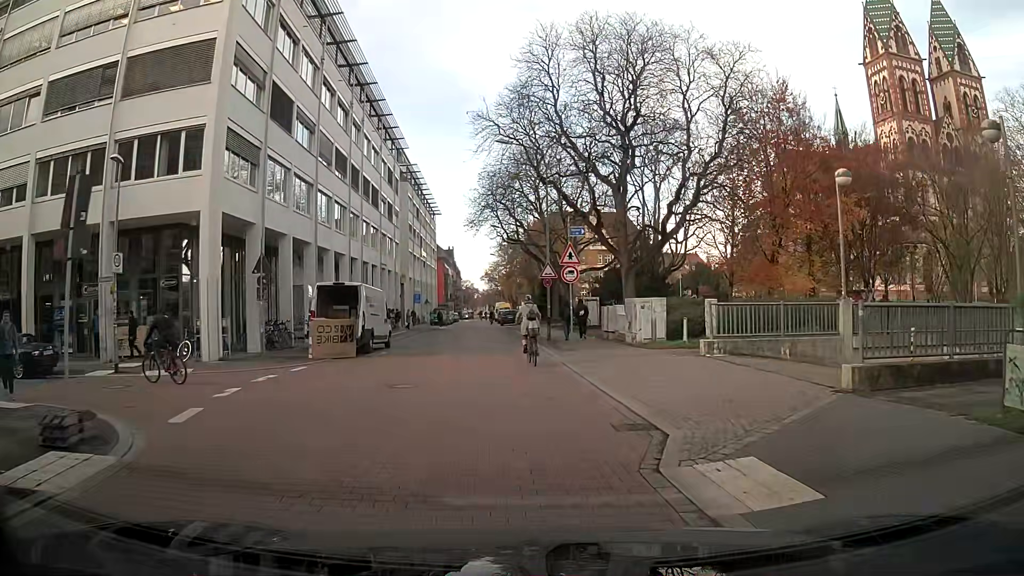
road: residential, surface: asphalt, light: Day
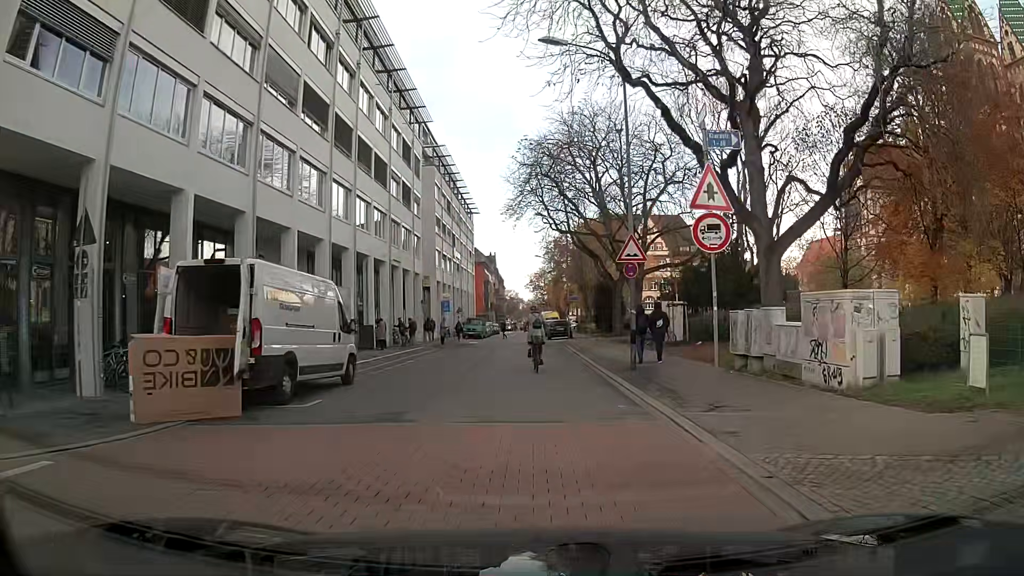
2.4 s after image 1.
(-0.6, +13.1) m; -4°
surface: paving_stones
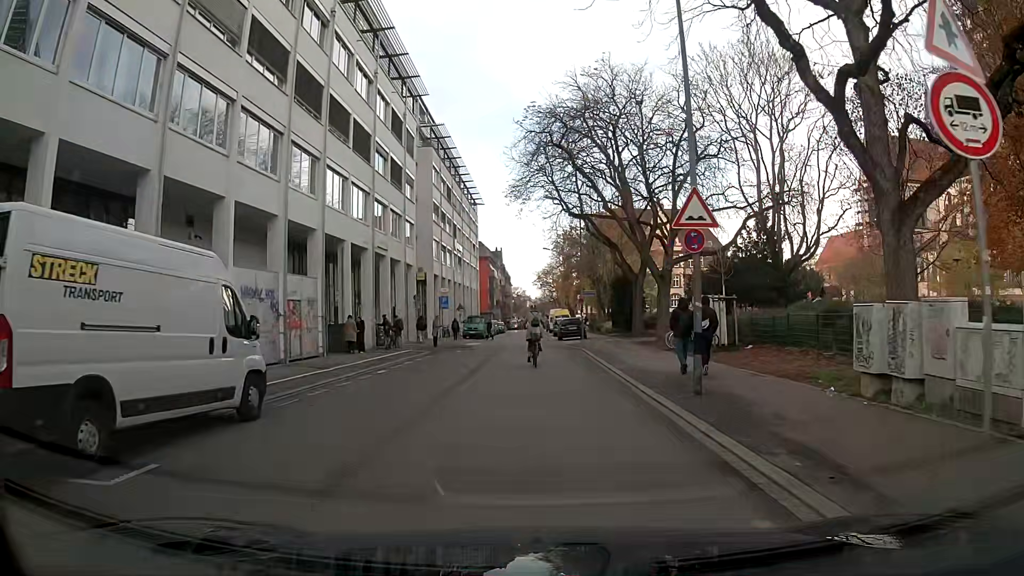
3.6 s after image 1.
(-0.1, +6.4) m; -1°
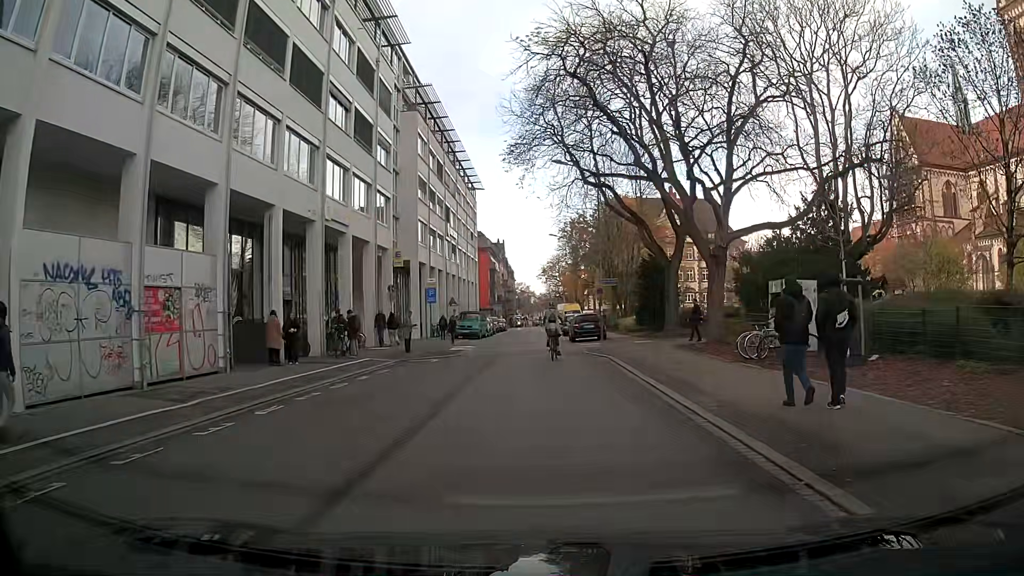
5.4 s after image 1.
(0.0, +9.4) m; +1°
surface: asphalt
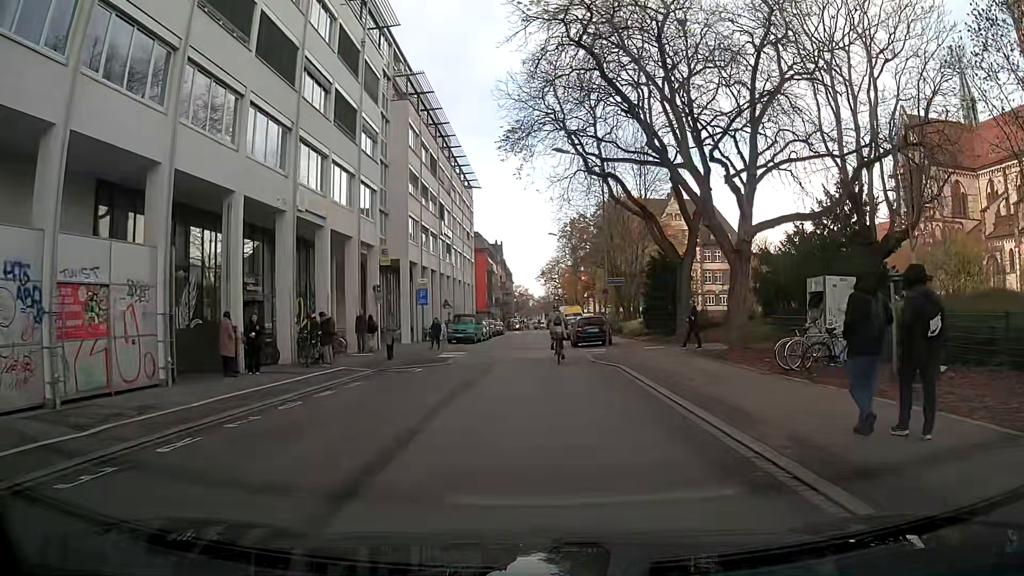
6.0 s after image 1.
(0.0, +3.1) m; 0°
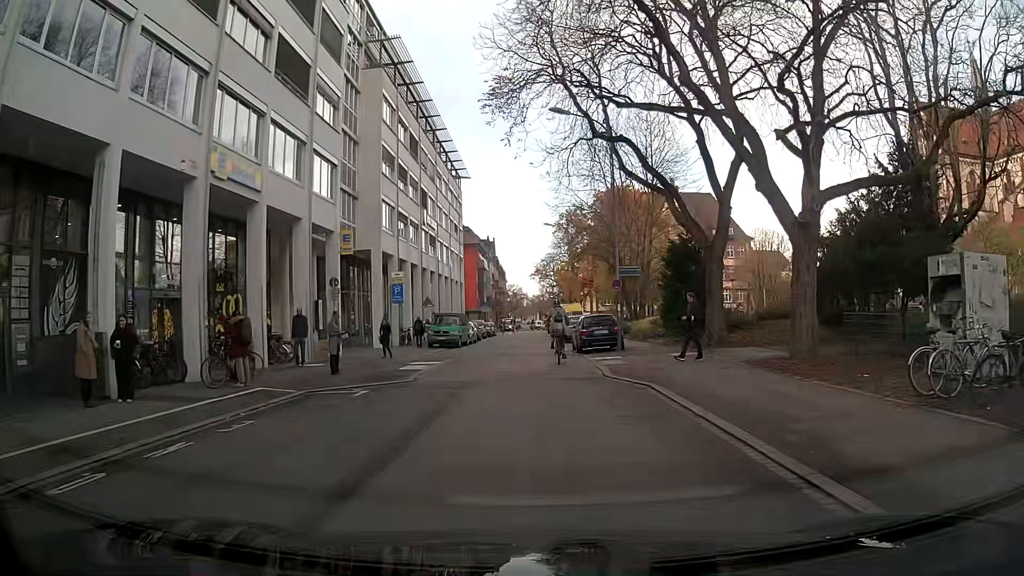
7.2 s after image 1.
(0.0, +6.2) m; -1°
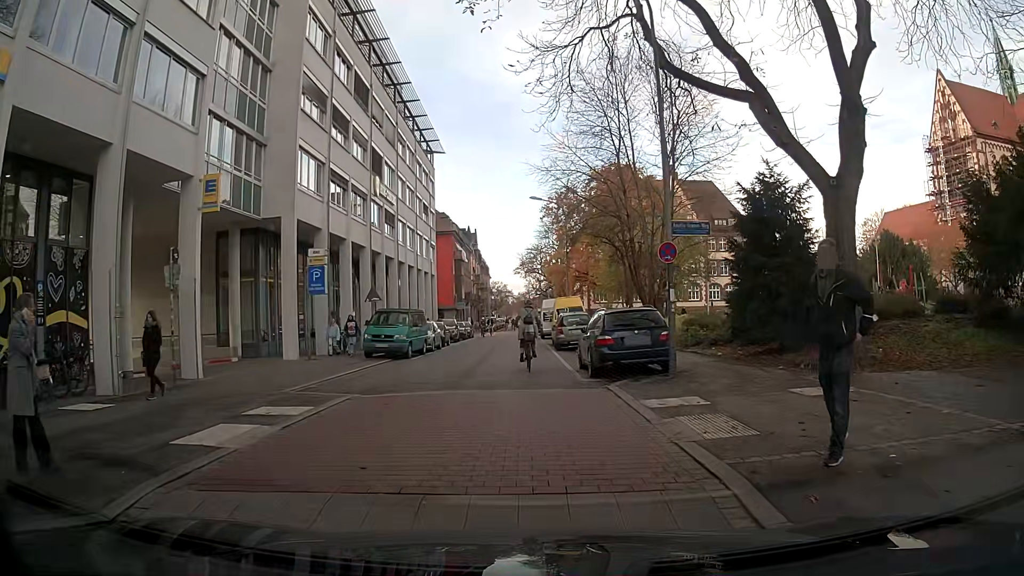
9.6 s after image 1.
(+0.2, +11.6) m; +1°
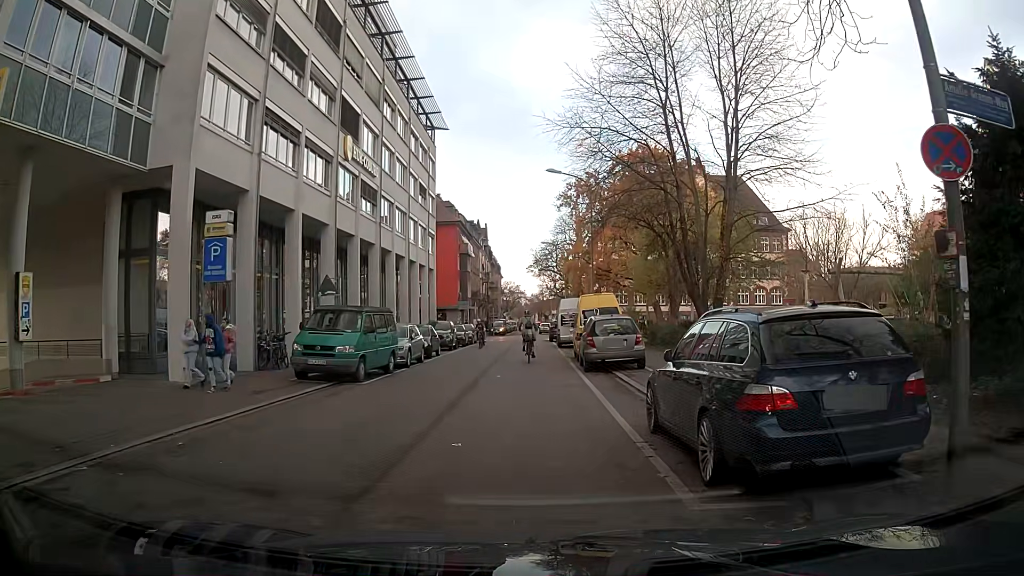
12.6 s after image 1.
(-0.2, +9.1) m; -2°
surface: paving_stones
(0, +10) (0, +20) (0, +30) (0, +40) (0, +50) (+1, +60) (+3, +70) (+4, +80) (+4, +90) (+3, +100) m
